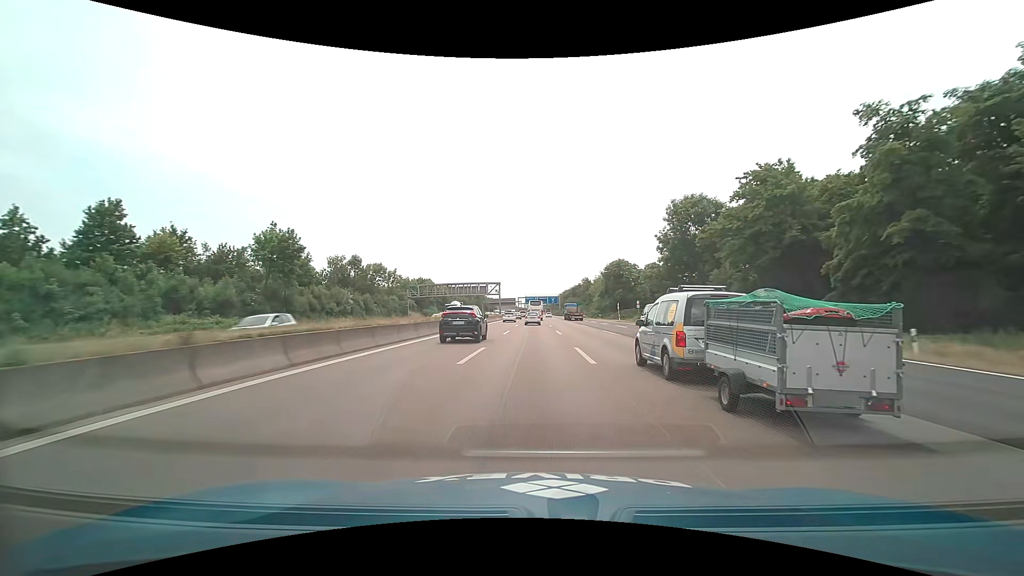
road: motorway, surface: asphalt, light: Day
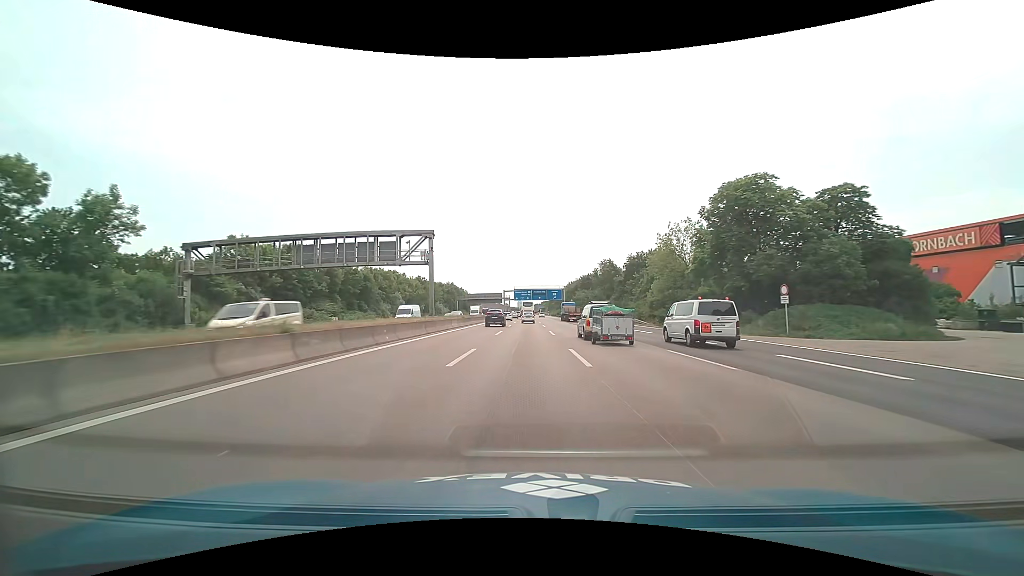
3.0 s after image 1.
(+0.4, +73.1) m; +1°
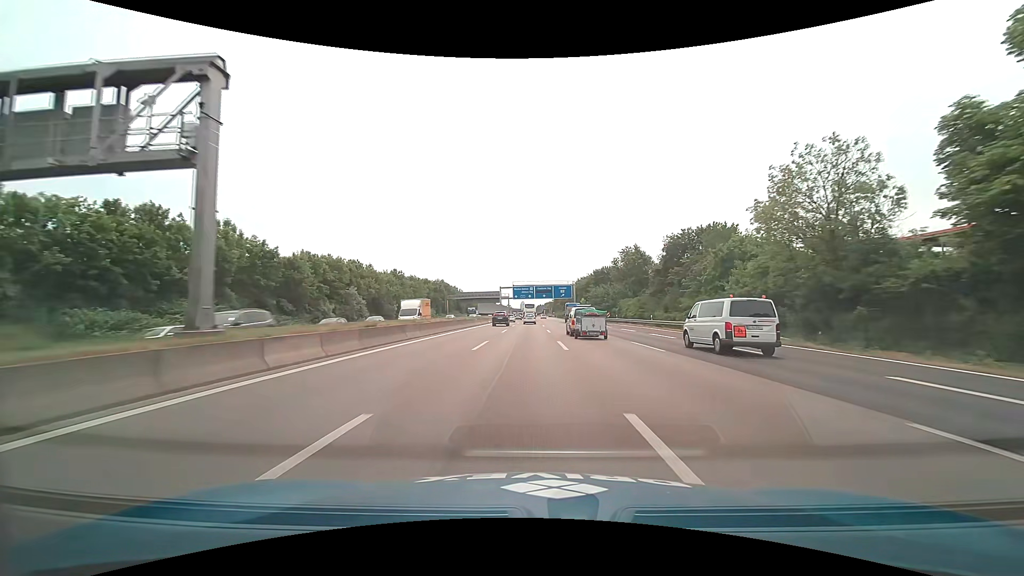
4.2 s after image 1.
(-0.1, +29.6) m; 0°
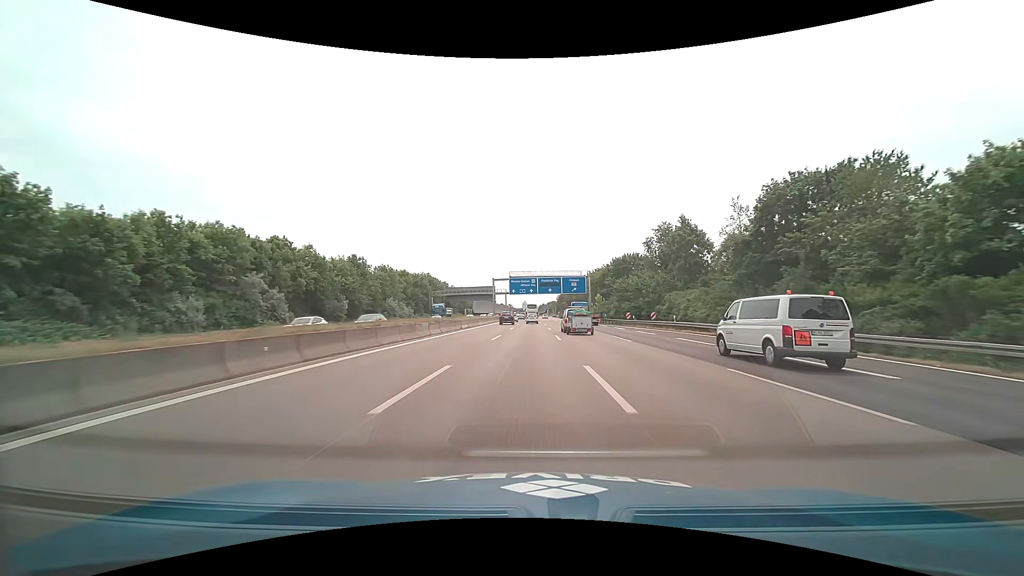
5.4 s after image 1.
(-0.1, +30.0) m; -1°
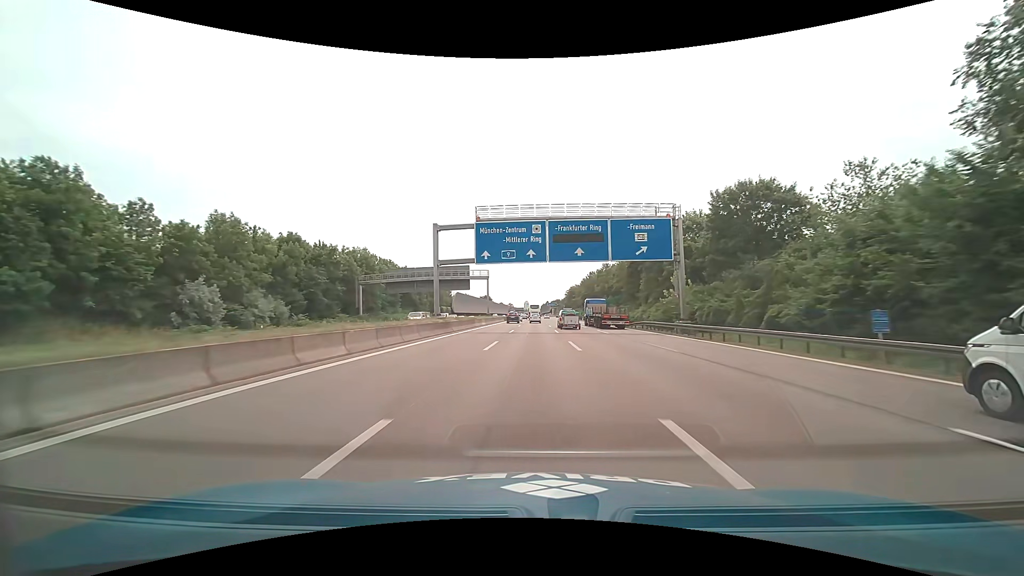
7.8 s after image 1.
(+0.1, +61.0) m; 0°
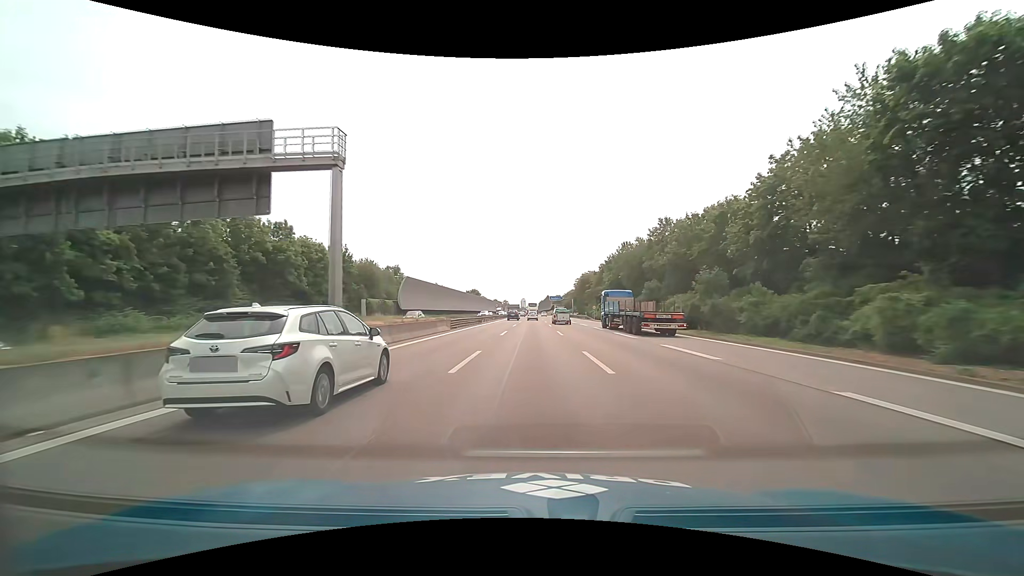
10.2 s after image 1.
(+0.2, +62.1) m; 0°
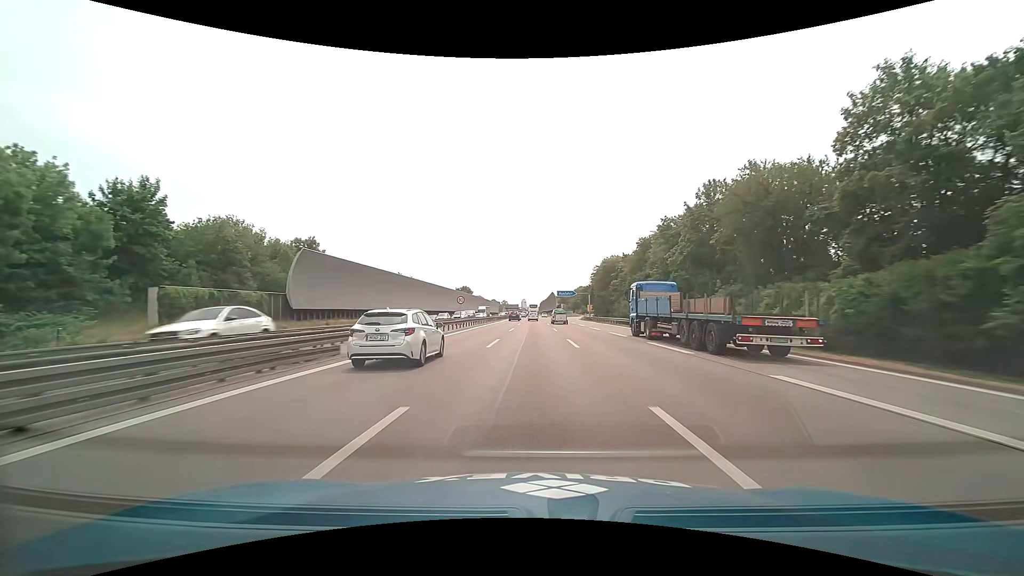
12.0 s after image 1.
(0.0, +45.4) m; 0°
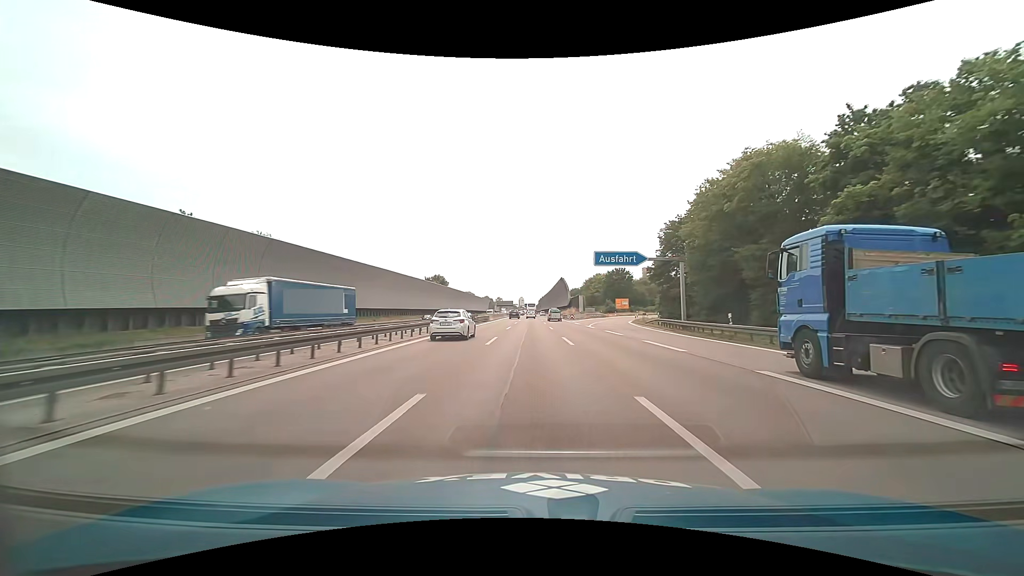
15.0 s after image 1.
(-0.1, +71.5) m; 0°
(0, +10) (0, +20) (0, +30) (0, +40) (0, +50) (0, +60) (0, +70) (0, +80) (0, +90) (0, +100) m
